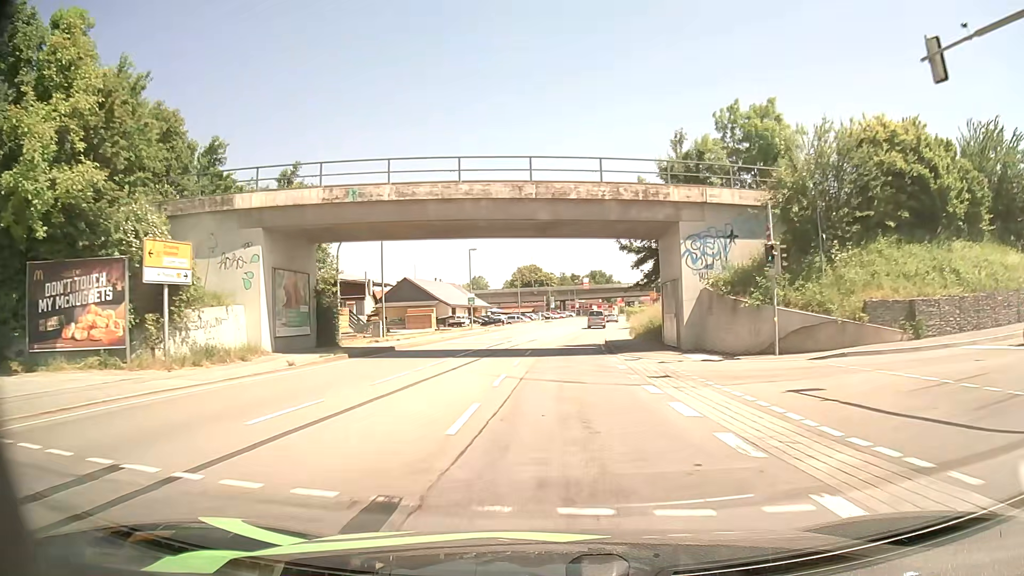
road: primary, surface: asphalt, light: Day
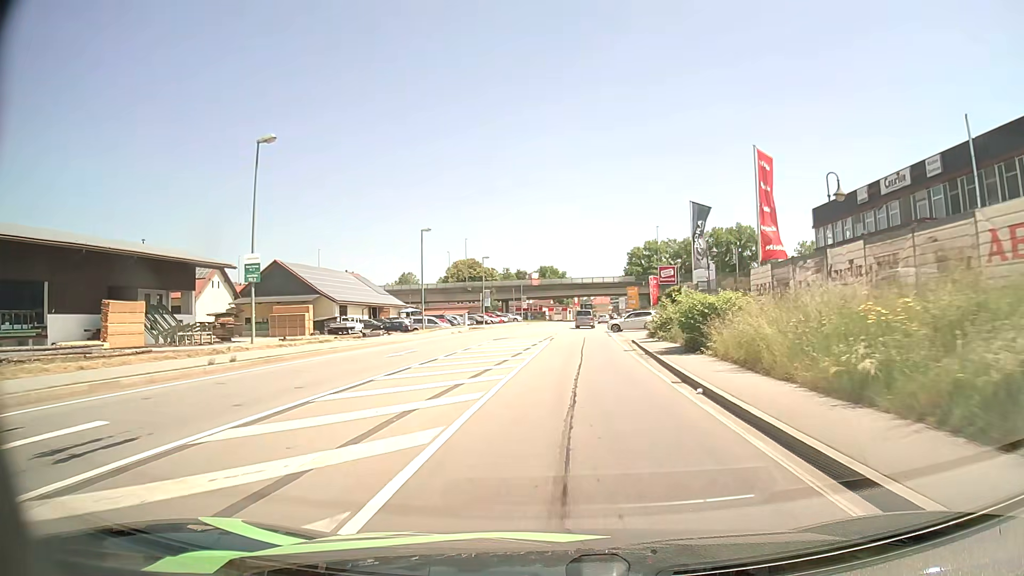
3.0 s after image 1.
(+0.9, +42.7) m; +5°
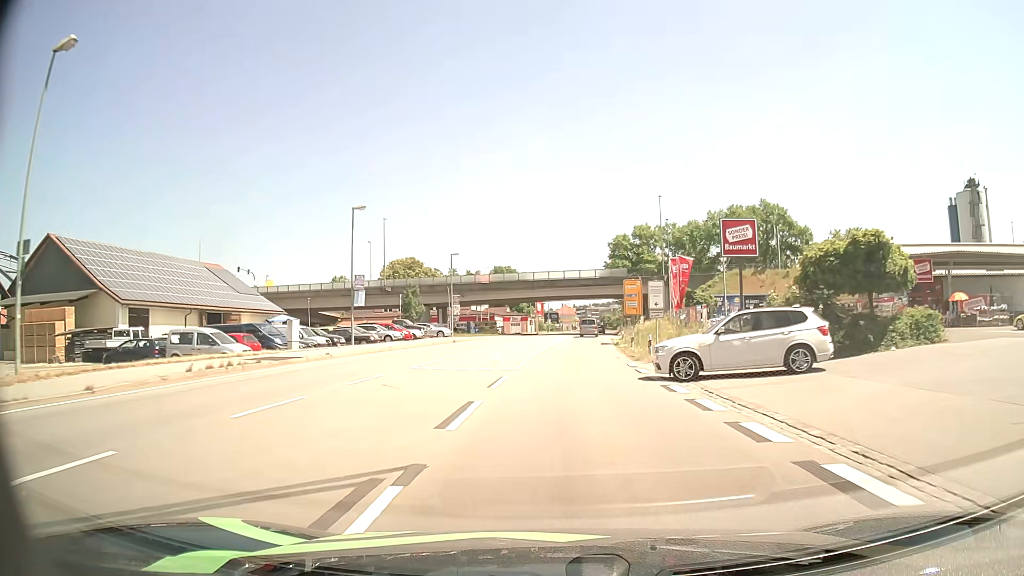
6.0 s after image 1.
(+1.0, +40.7) m; +3°
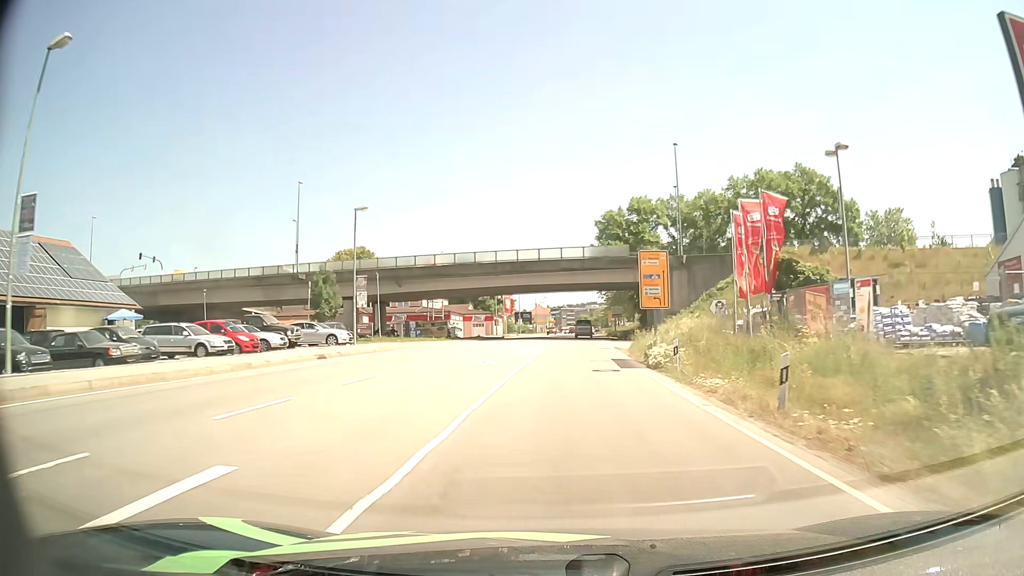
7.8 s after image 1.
(+0.4, +25.7) m; +2°
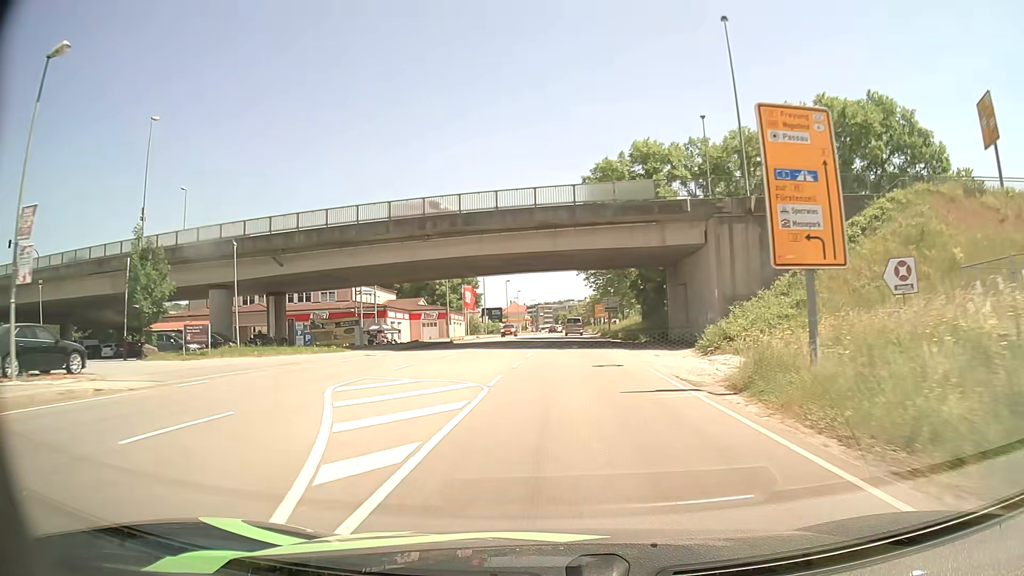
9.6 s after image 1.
(+0.7, +26.1) m; +2°
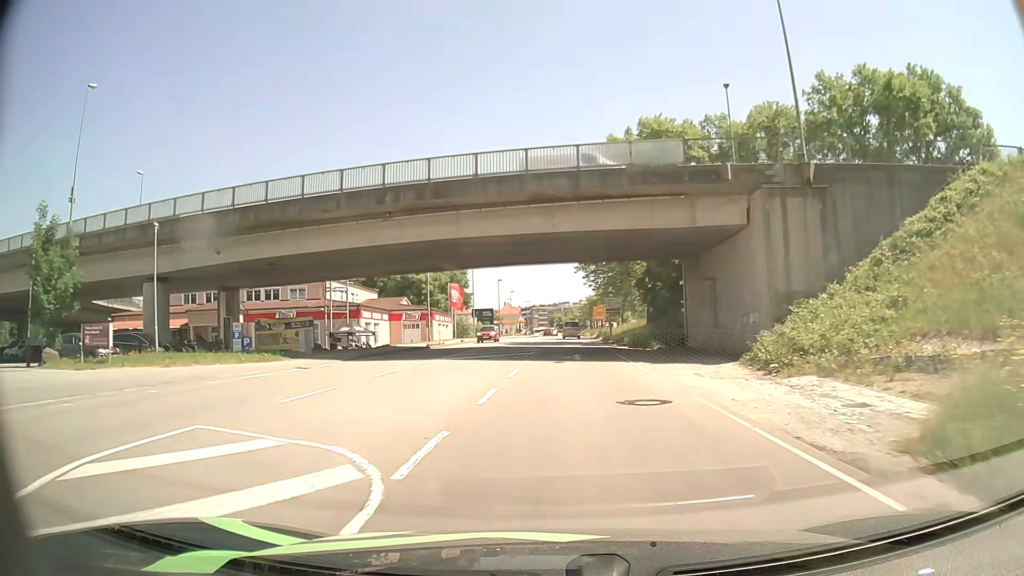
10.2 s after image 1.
(0.0, +8.4) m; 0°
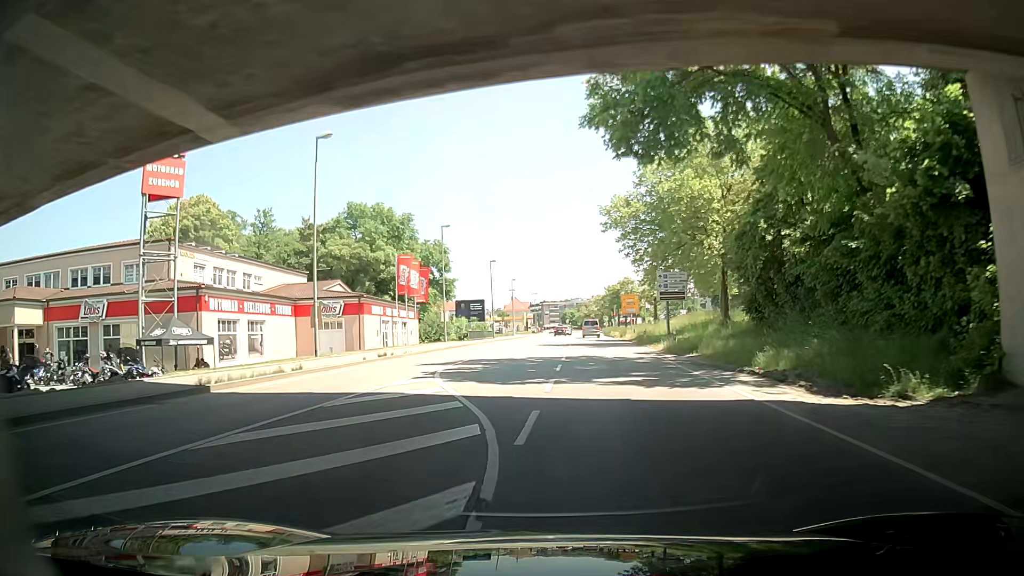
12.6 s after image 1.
(+0.1, +31.3) m; -1°
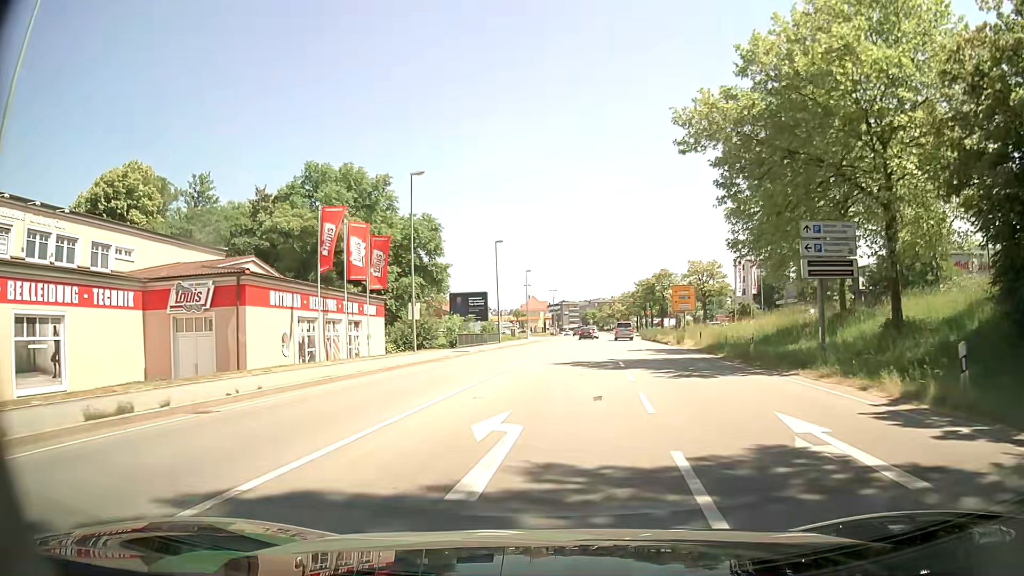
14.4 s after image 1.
(-0.3, +21.1) m; -1°
(0, +10) (0, +20) (+1, +30) (+2, +40) (+2, +50) (+3, +60) (+4, +70) (+5, +80) (+6, +90) (+6, +100) m
